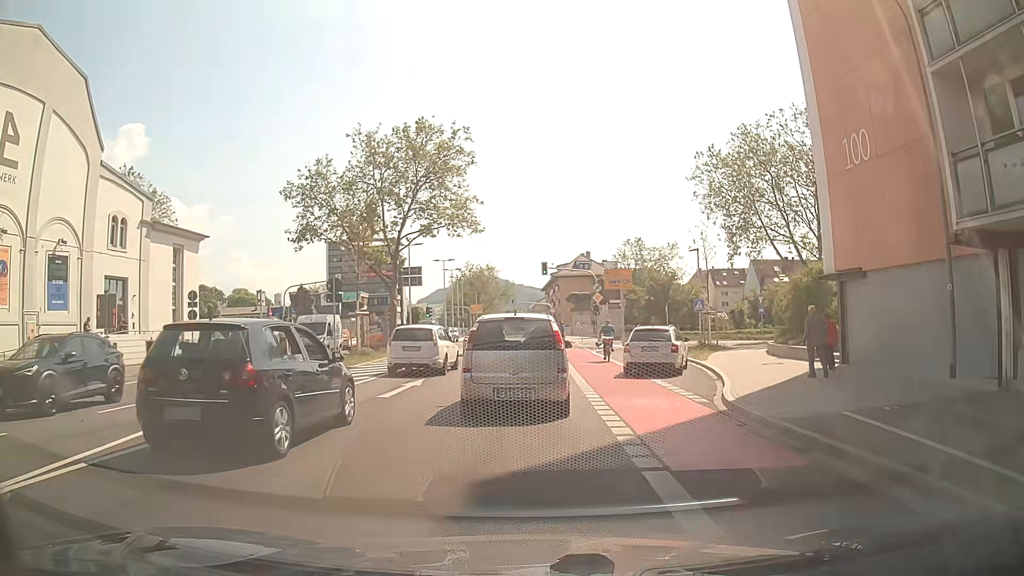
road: secondary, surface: asphalt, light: Day
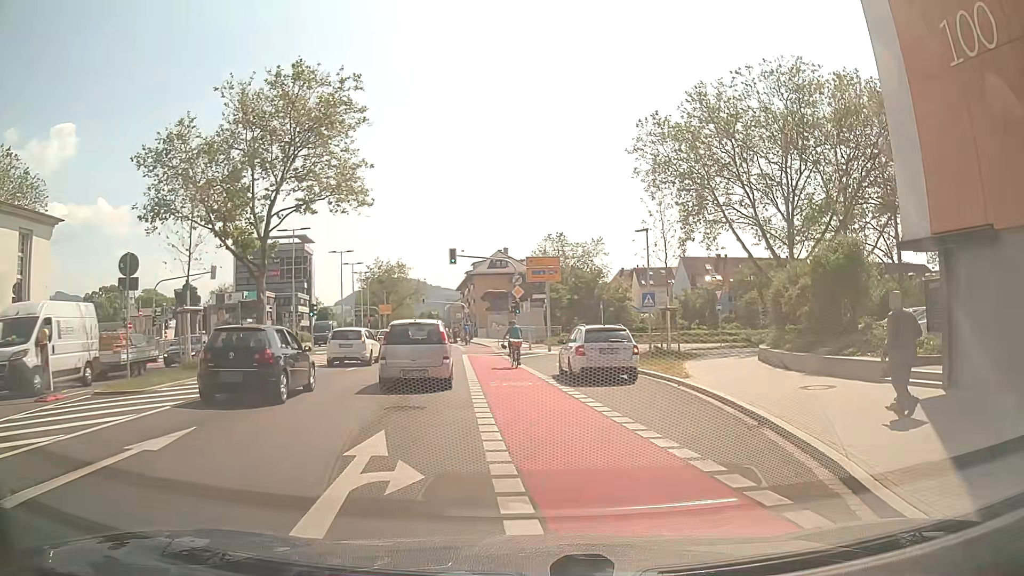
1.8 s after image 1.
(+0.4, +9.4) m; +7°
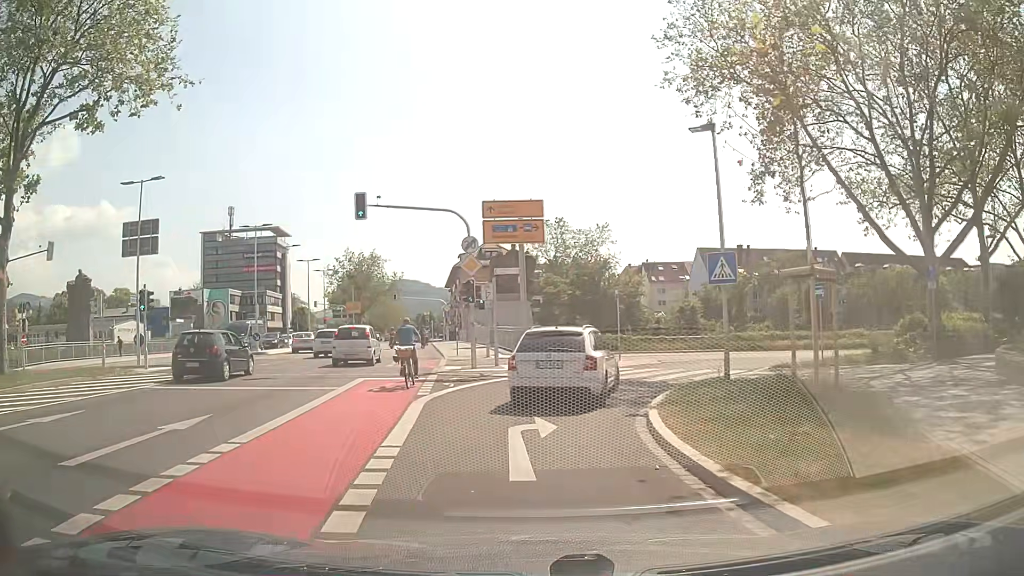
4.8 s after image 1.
(+1.0, +17.6) m; 0°
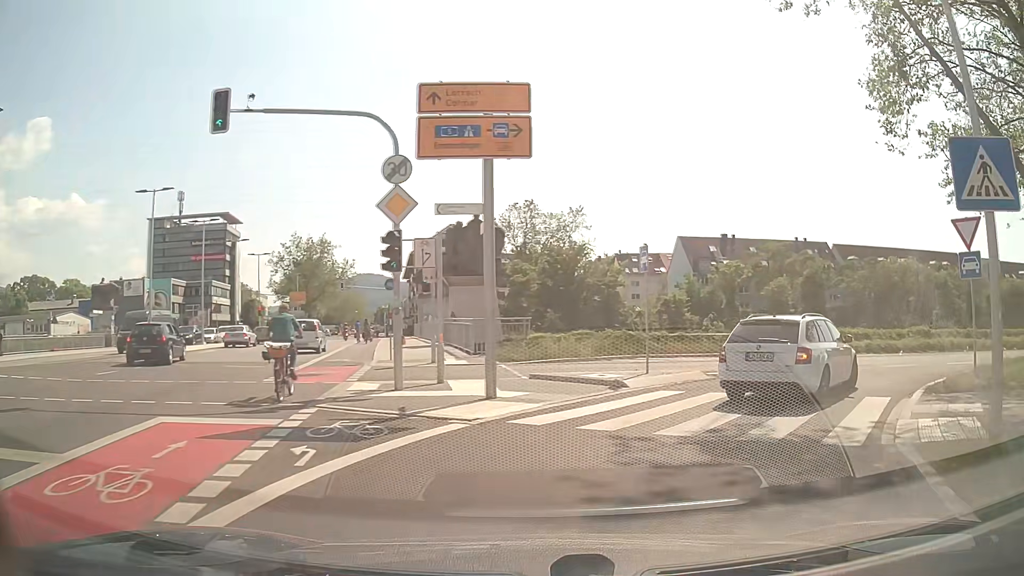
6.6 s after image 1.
(-0.3, +10.4) m; +3°
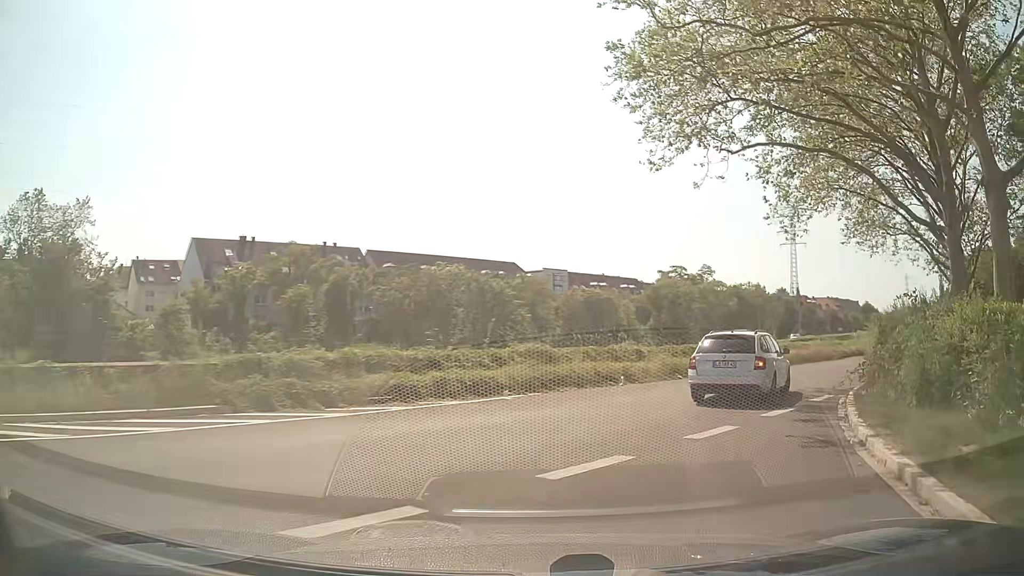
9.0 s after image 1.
(+5.0, +13.7) m; +40°
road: trunk_link
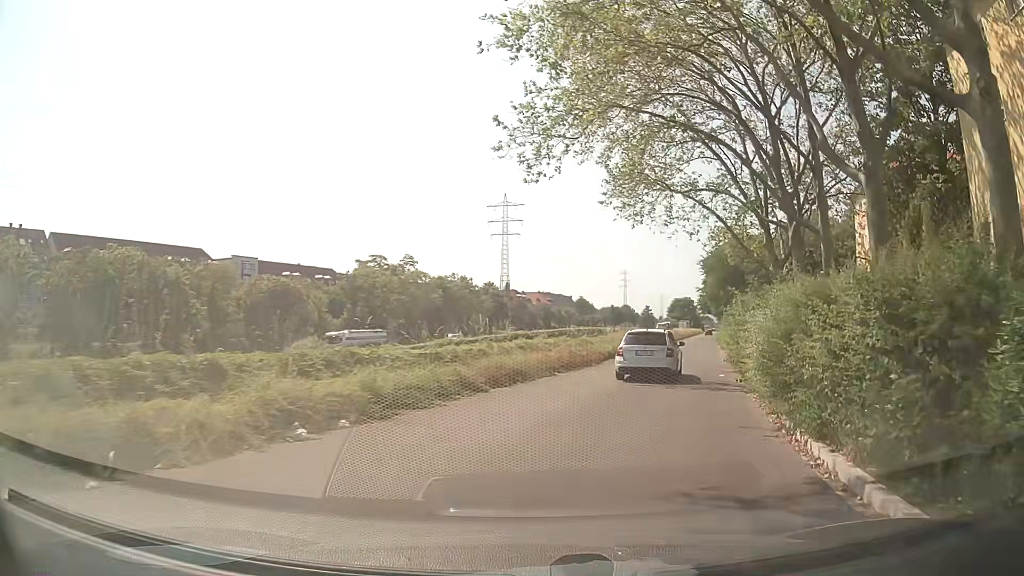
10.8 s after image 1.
(+3.0, +12.9) m; +25°
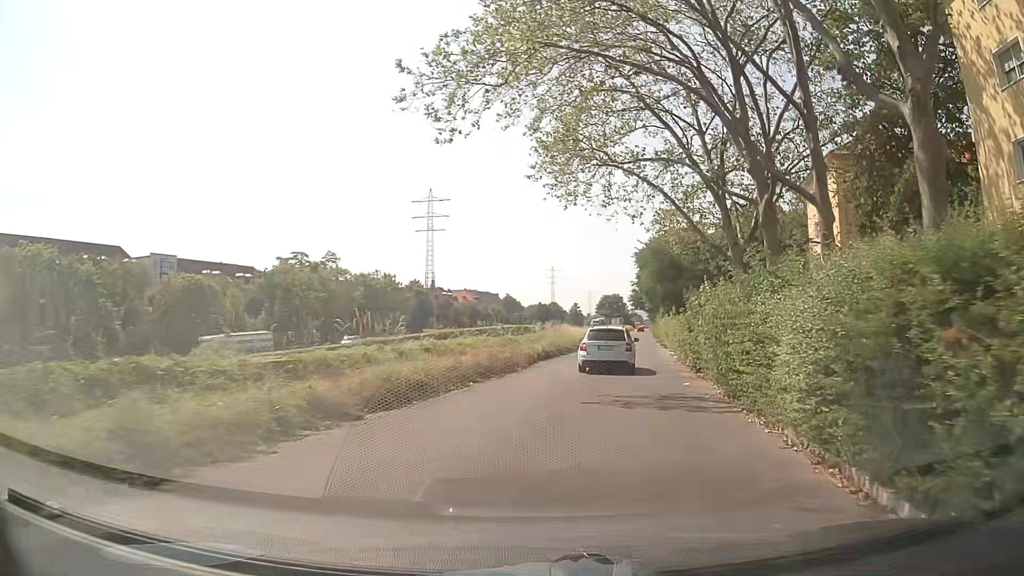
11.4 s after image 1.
(+0.3, +5.0) m; +5°
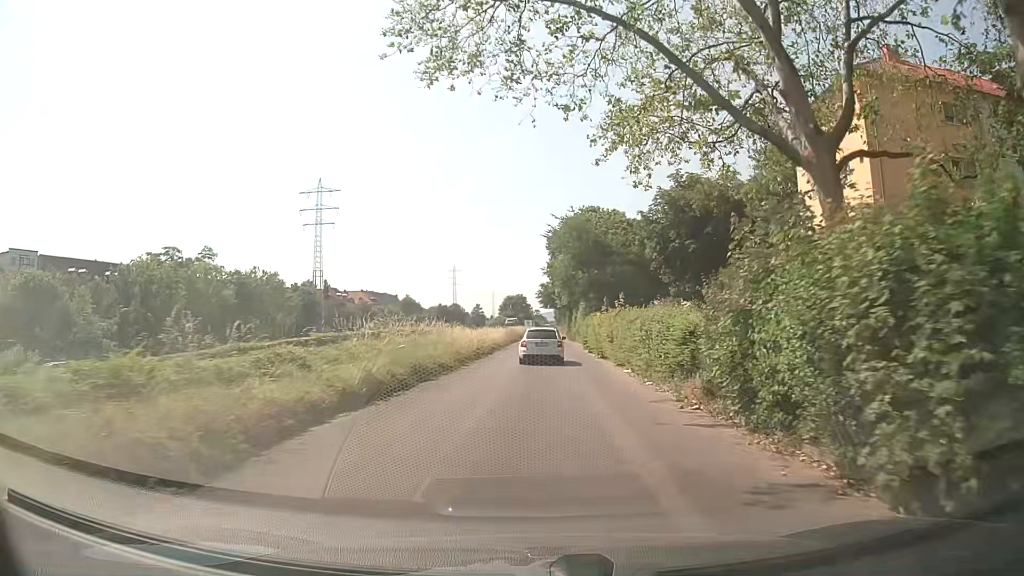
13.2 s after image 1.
(+1.8, +17.1) m; +9°
